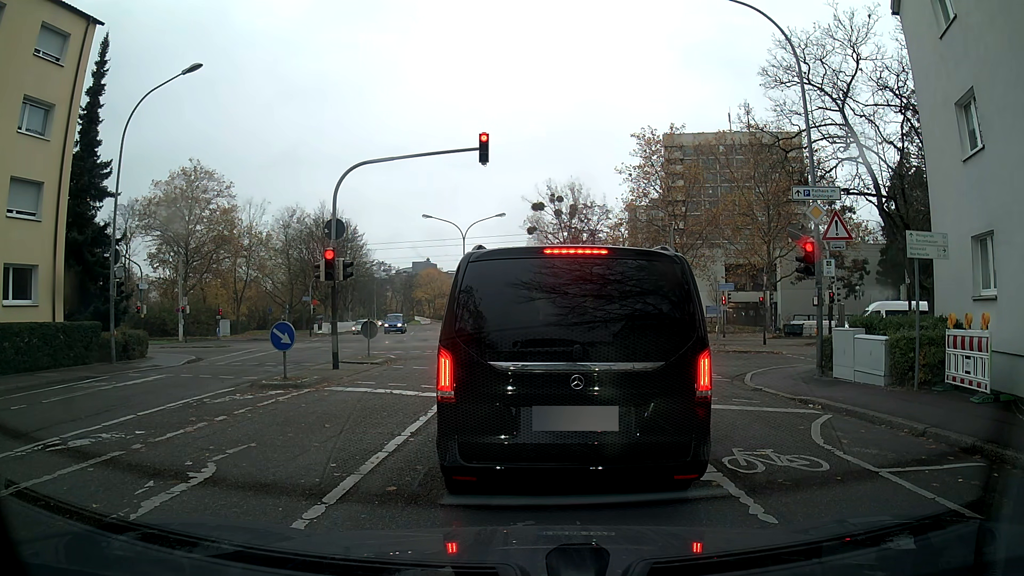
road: residential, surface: asphalt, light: Day
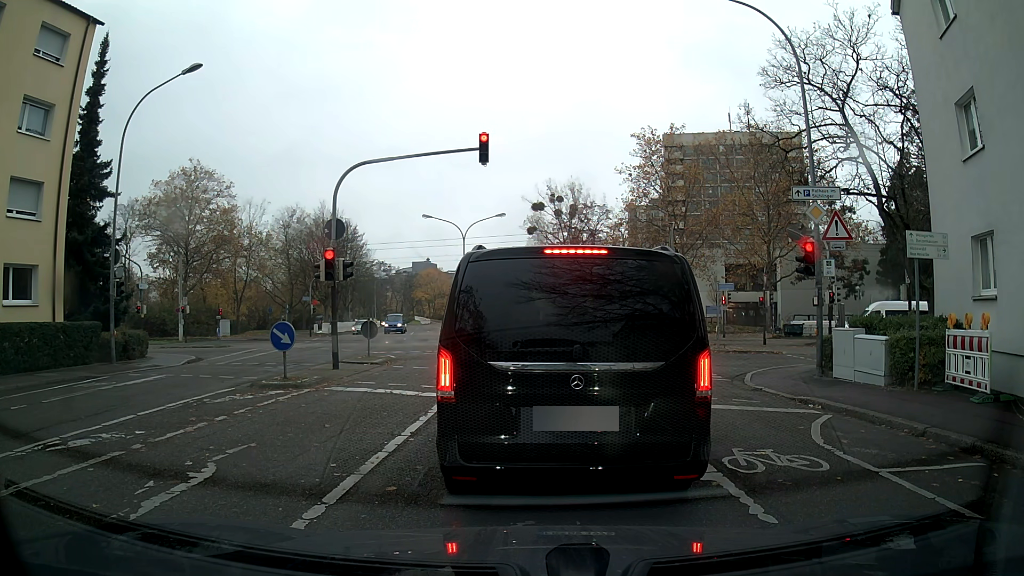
(0.0, 0.0) m; 0°
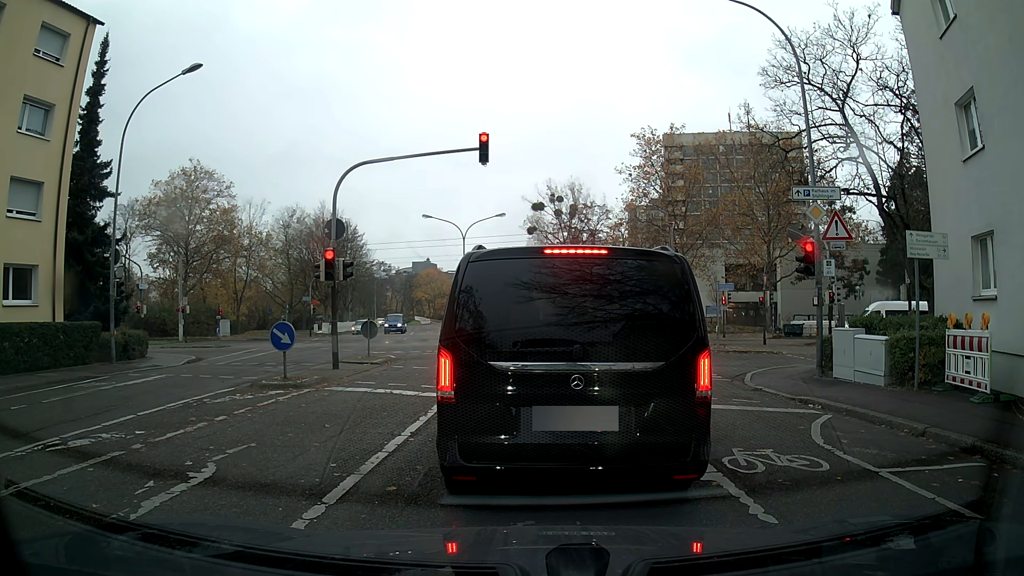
(0.0, 0.0) m; 0°
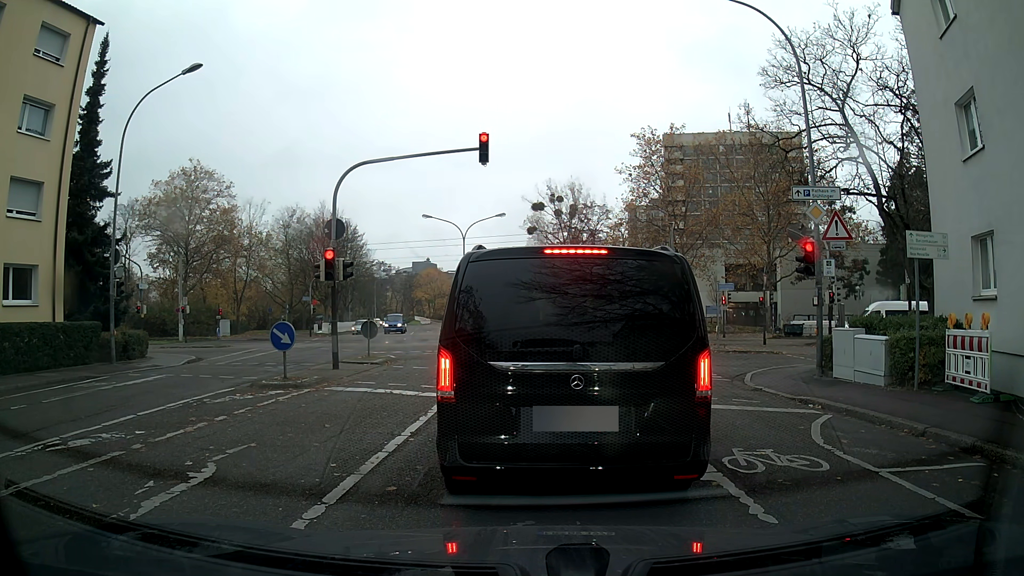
(0.0, 0.0) m; 0°
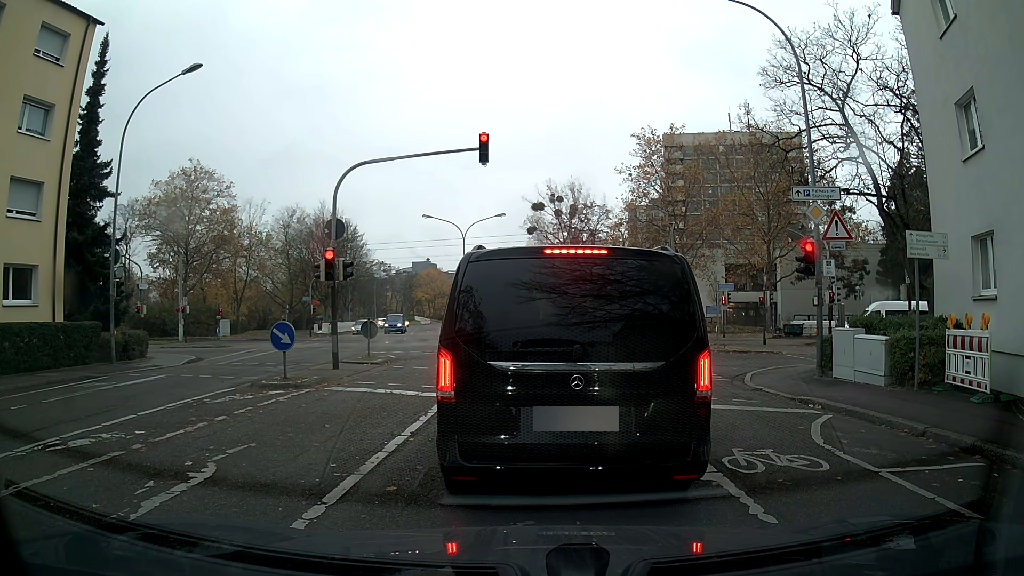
(0.0, 0.0) m; 0°
(0, +10) (+1, +20) (+1, +30) (+1, +40) (0, +50) (-1, +60) (-3, +70) (-4, +80) (-7, +89) (-9, +99) m
